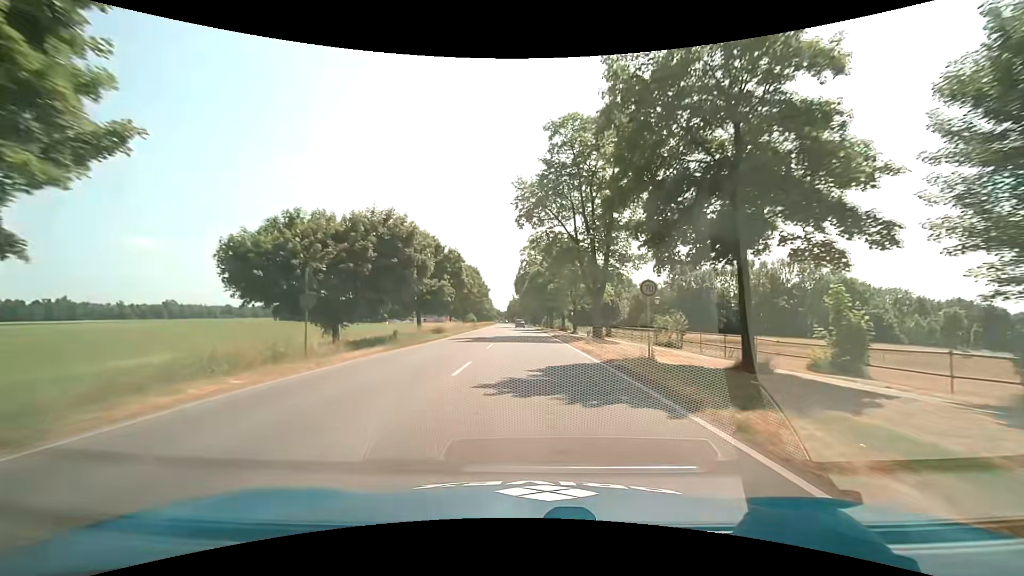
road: secondary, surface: asphalt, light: Day
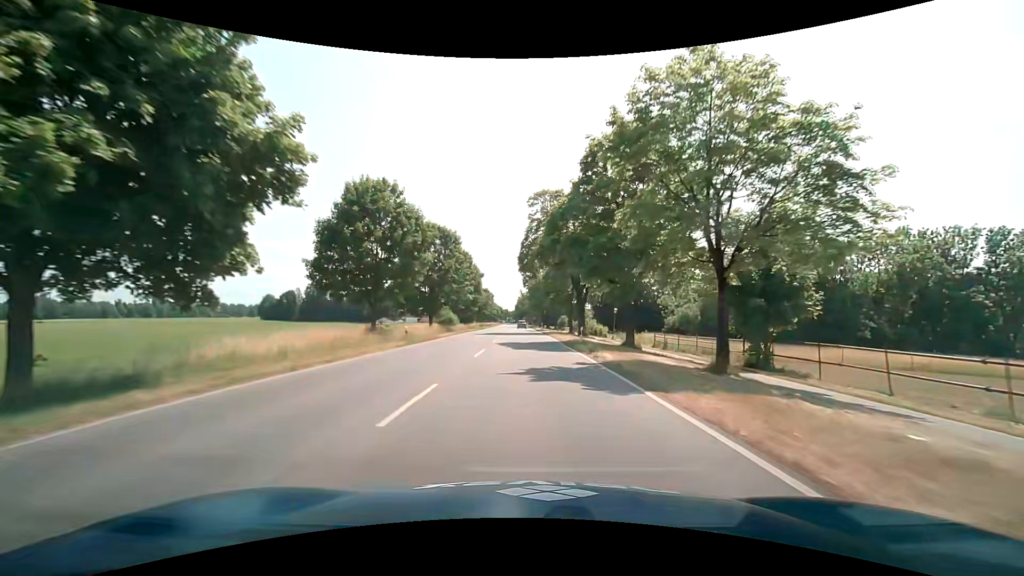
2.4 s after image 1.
(-0.4, +41.7) m; -1°
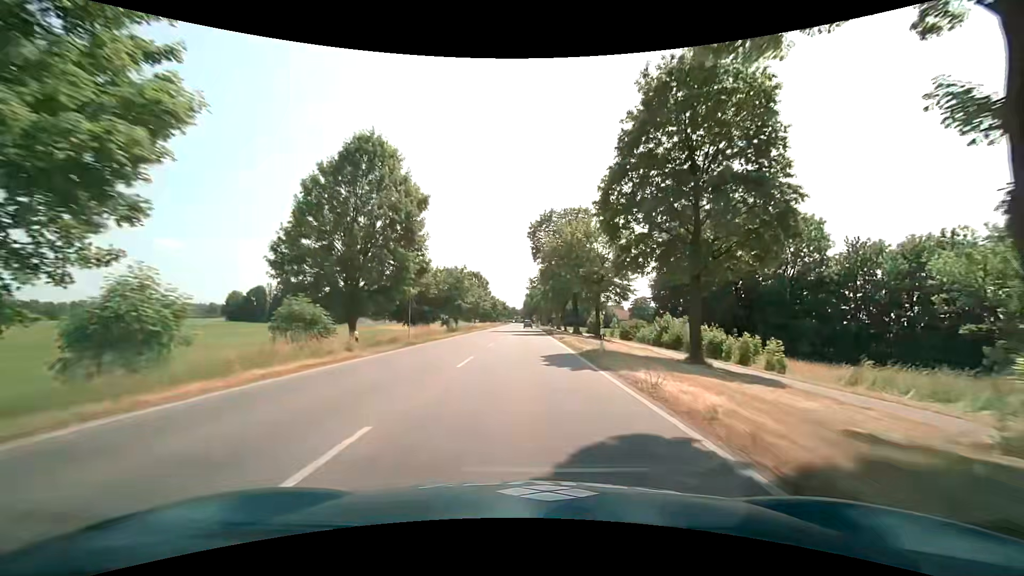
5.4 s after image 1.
(-0.5, +52.0) m; -1°
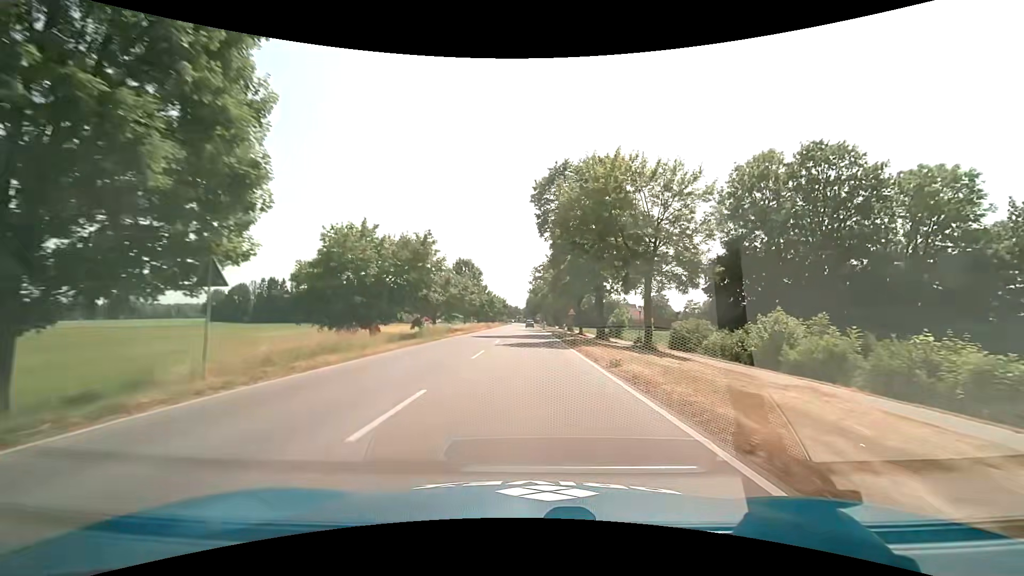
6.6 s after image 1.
(-0.1, +20.8) m; -1°
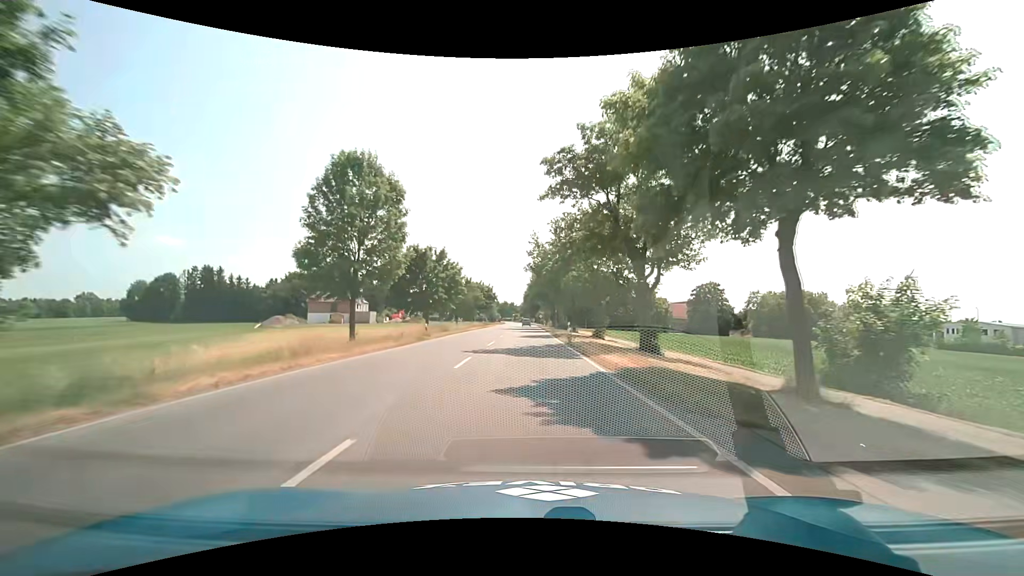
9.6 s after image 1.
(+0.2, +52.1) m; 0°
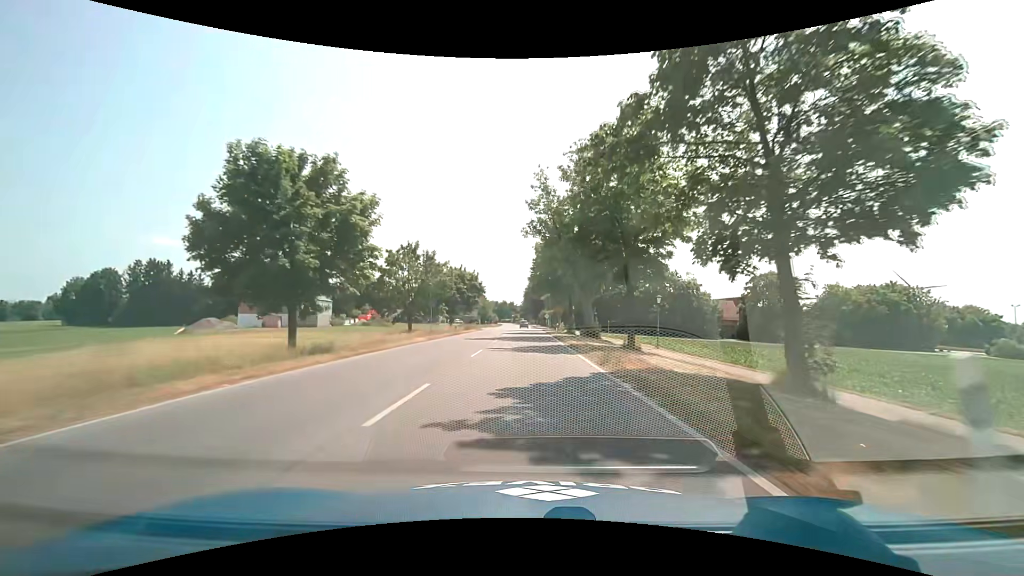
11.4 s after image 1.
(0.0, +31.3) m; 0°
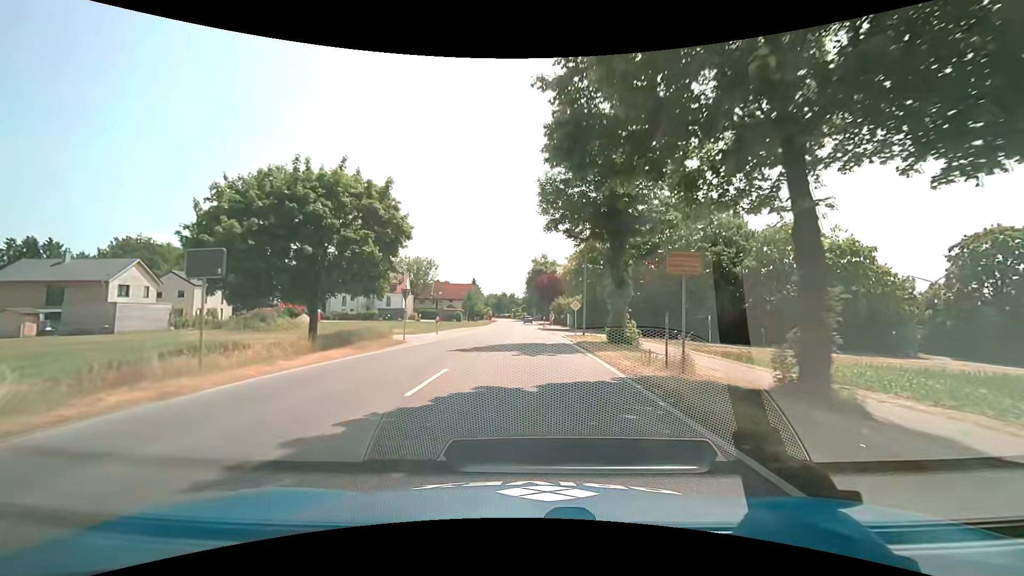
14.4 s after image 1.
(+0.2, +45.3) m; 0°
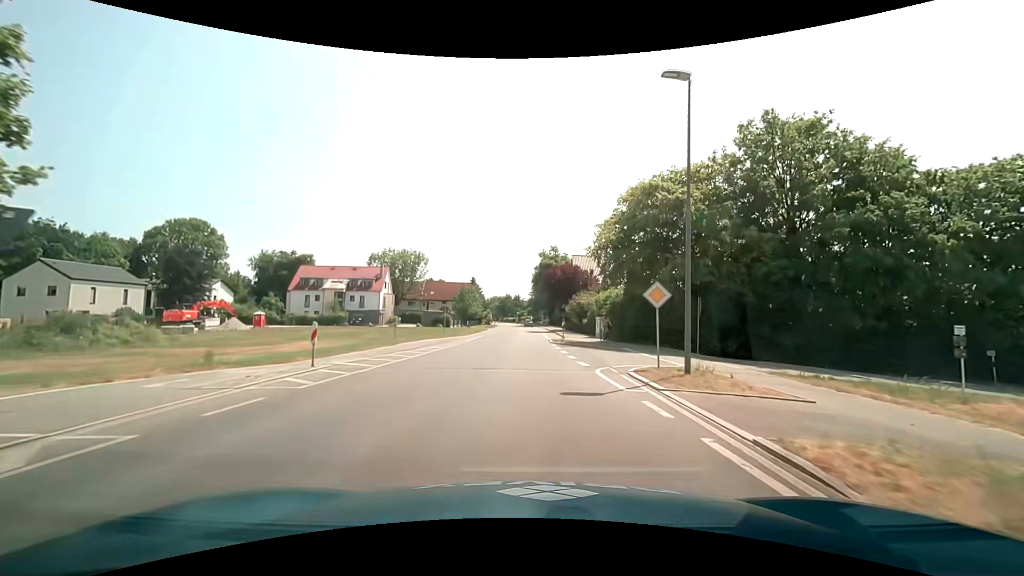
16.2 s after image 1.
(-0.2, +21.7) m; -1°
(0, +10) (0, +20) (0, +30) (0, +40) (0, +50) (0, +60) (0, +70) (0, +80) (-1, +90) (-1, +100) m
